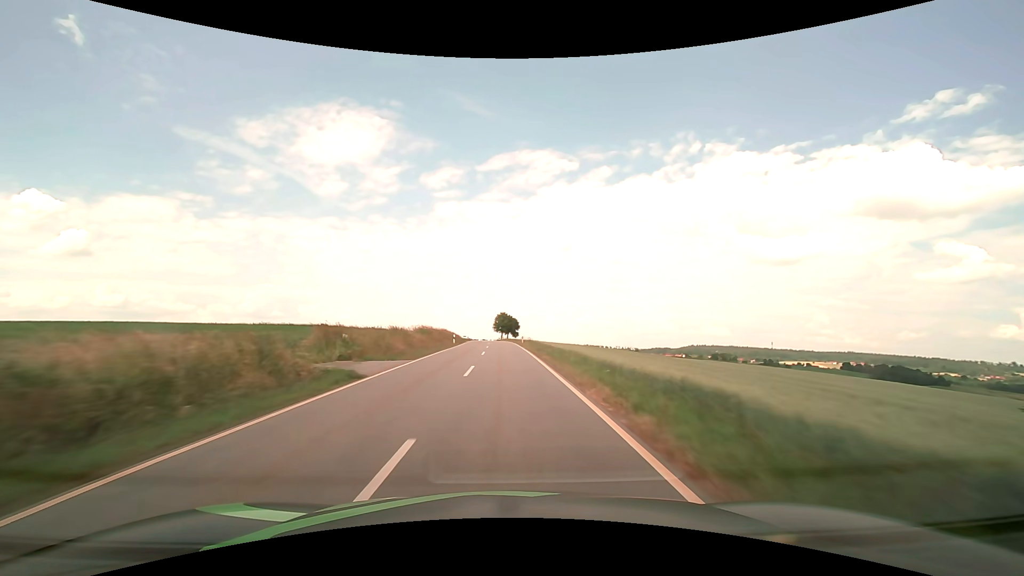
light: Day
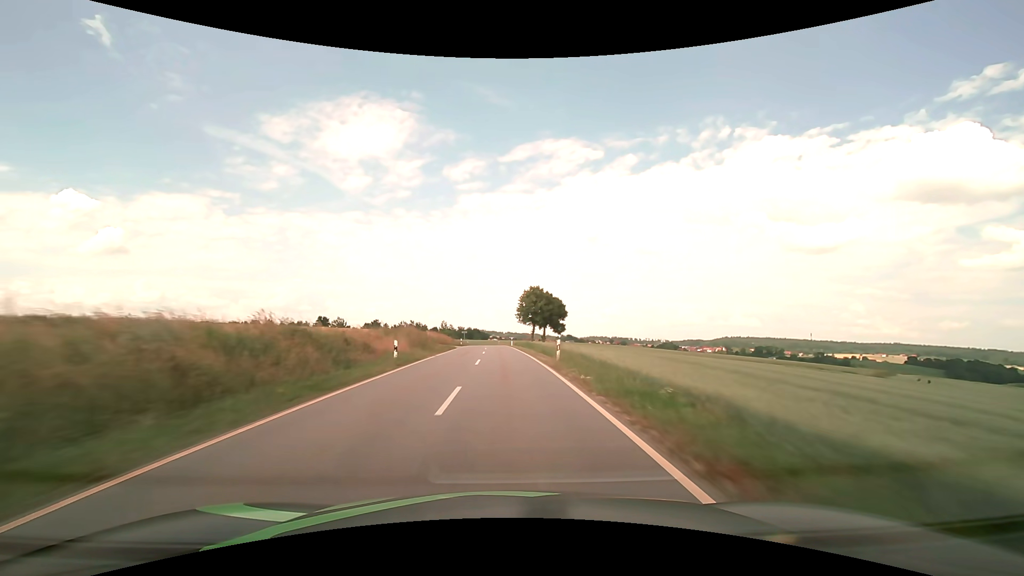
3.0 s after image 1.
(-1.9, +79.4) m; -3°
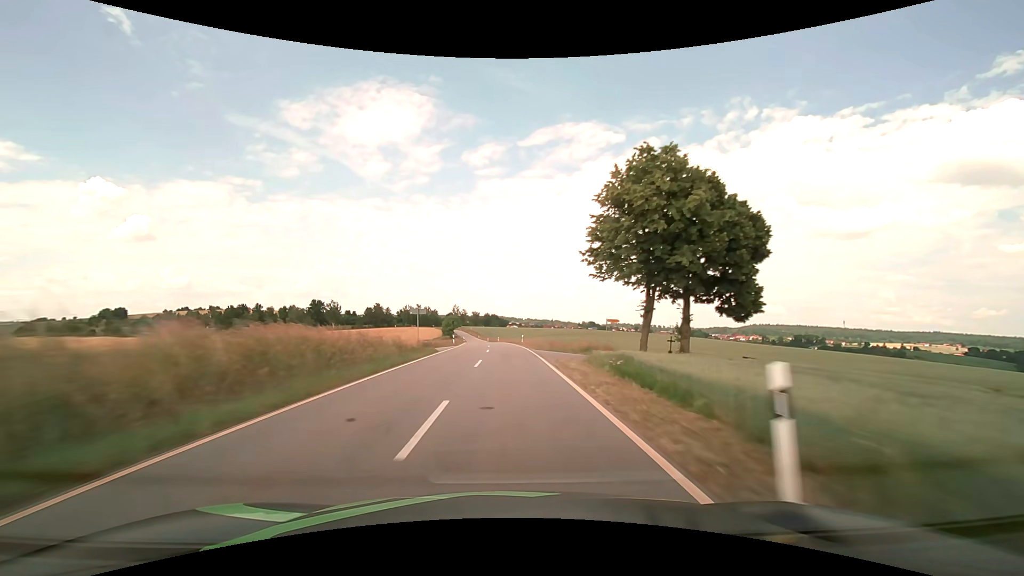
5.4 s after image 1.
(-1.4, +63.5) m; -2°
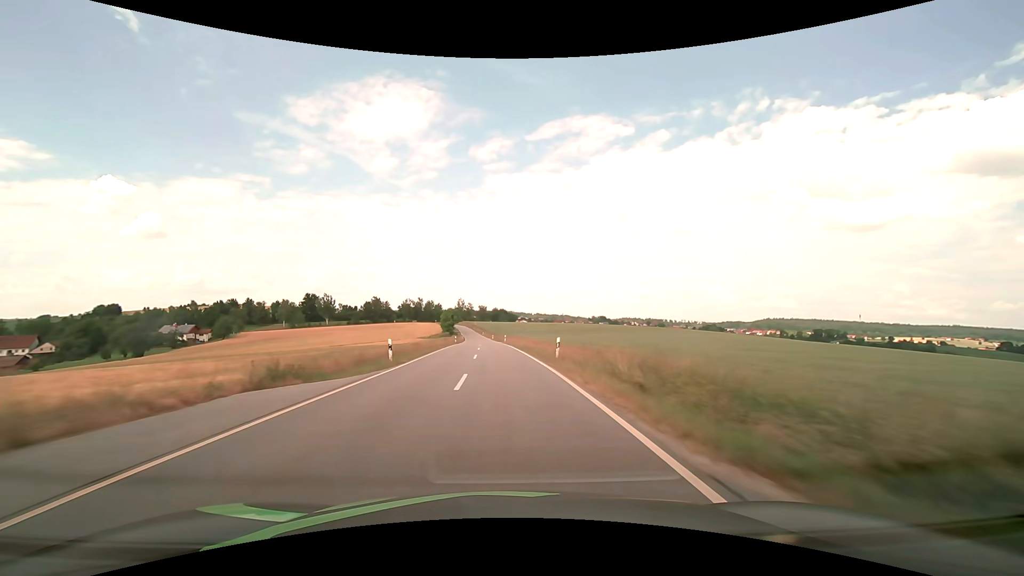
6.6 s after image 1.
(-0.1, +30.6) m; 0°
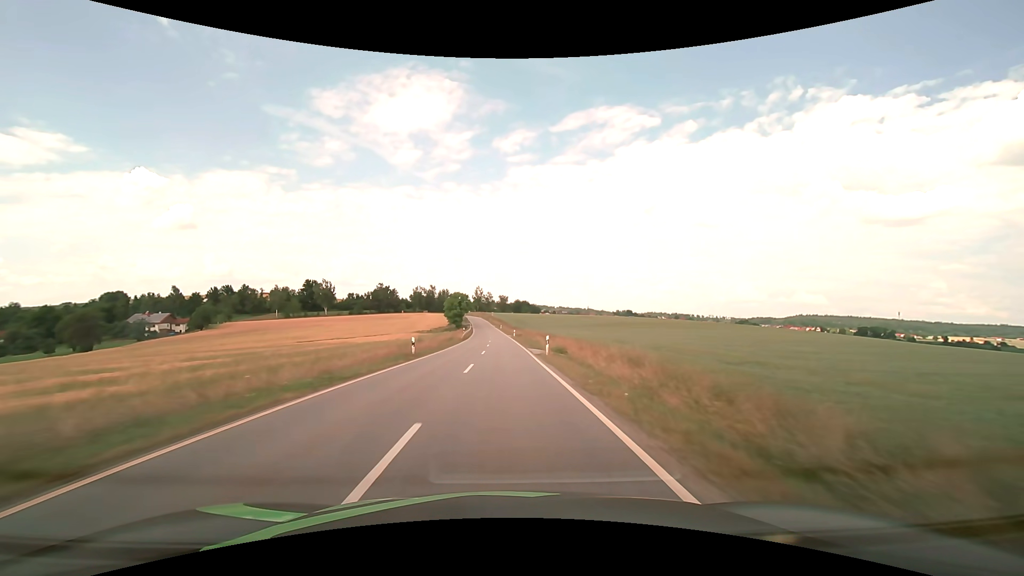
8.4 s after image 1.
(-1.5, +44.2) m; -3°
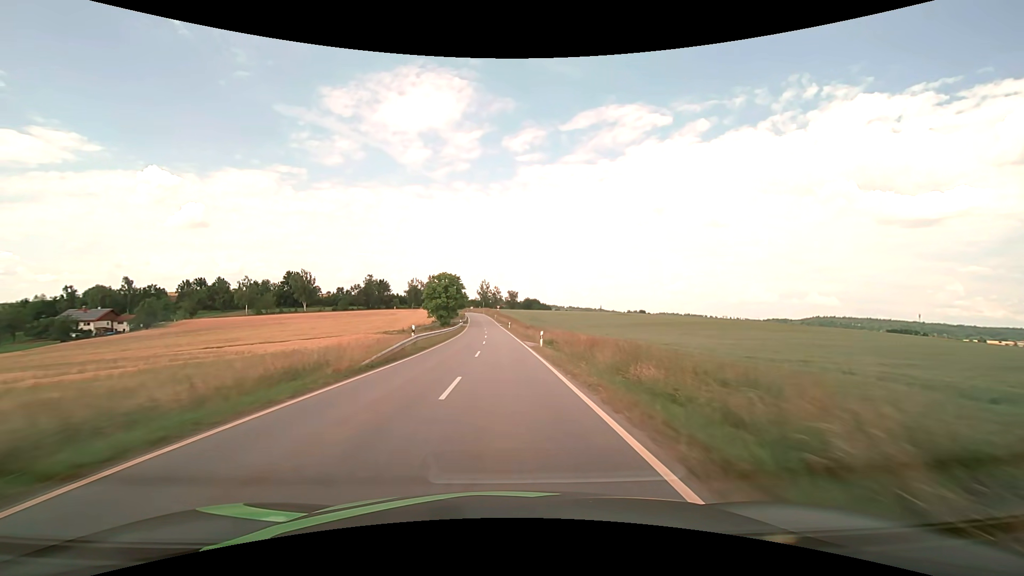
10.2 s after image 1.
(-0.3, +42.5) m; -1°
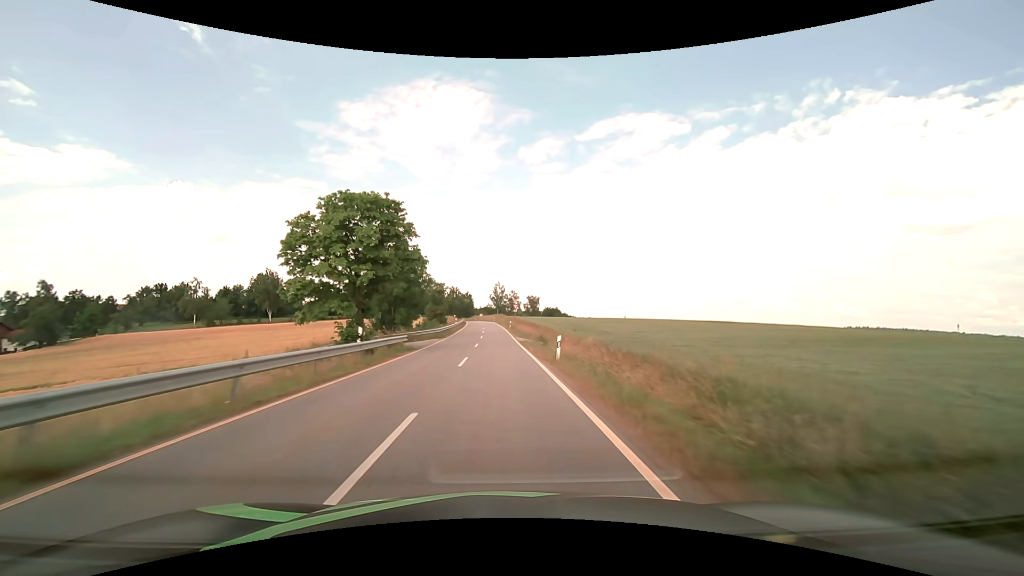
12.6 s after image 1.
(-0.8, +53.8) m; -2°
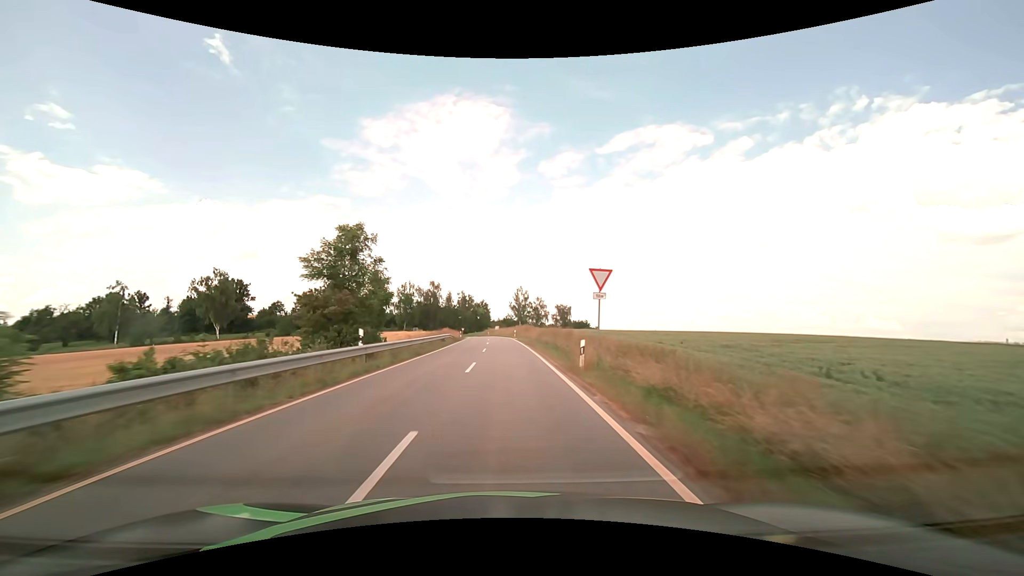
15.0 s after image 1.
(-1.1, +49.6) m; -2°
(0, +10) (0, +20) (0, +30) (0, +40) (-1, +50) (-1, +60) (-1, +70) (-2, +80) (-3, +90) (-4, +100) m
